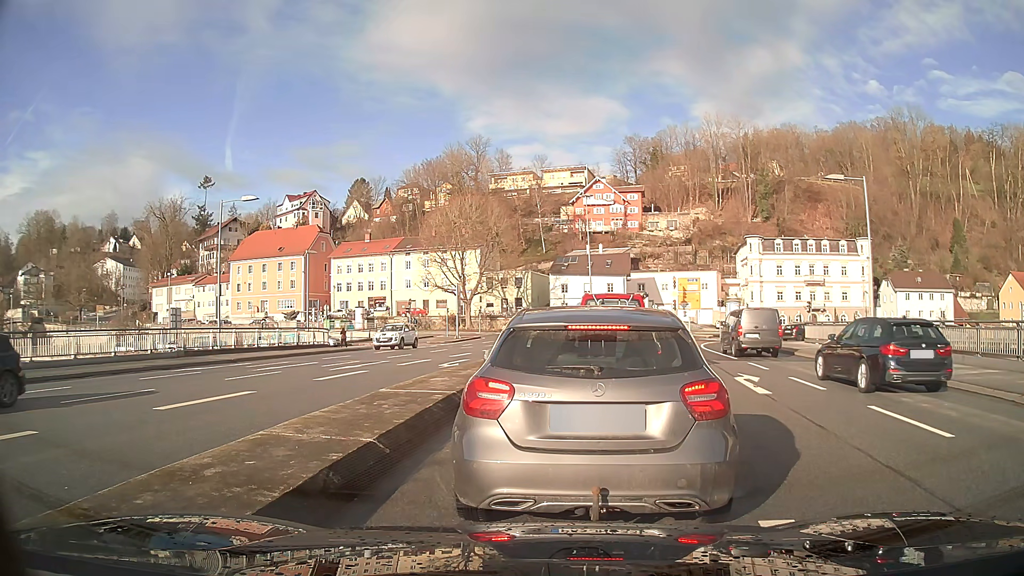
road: primary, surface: asphalt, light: Day
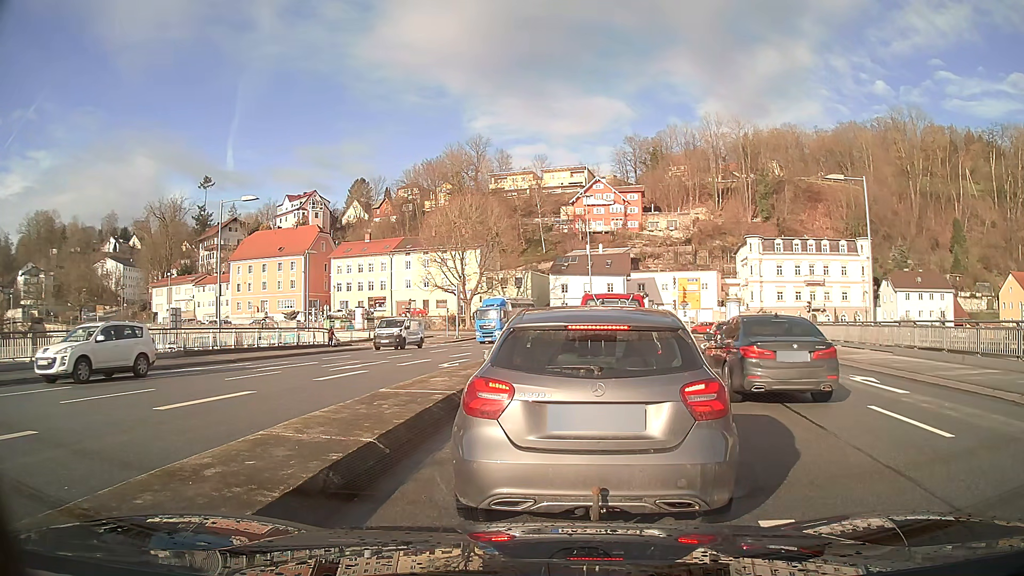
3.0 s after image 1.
(0.0, 0.0) m; 0°
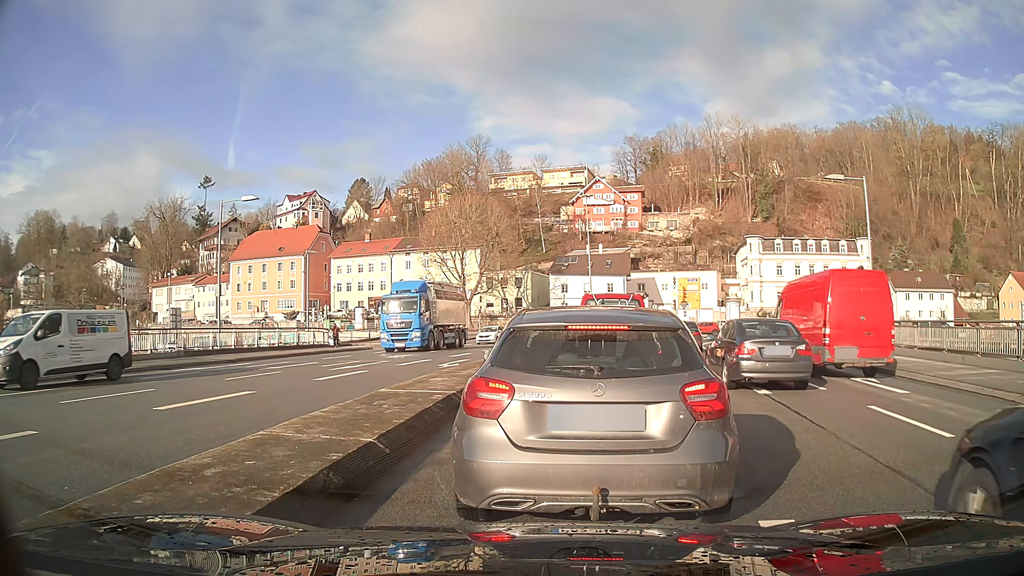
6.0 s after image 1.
(0.0, 0.0) m; 0°
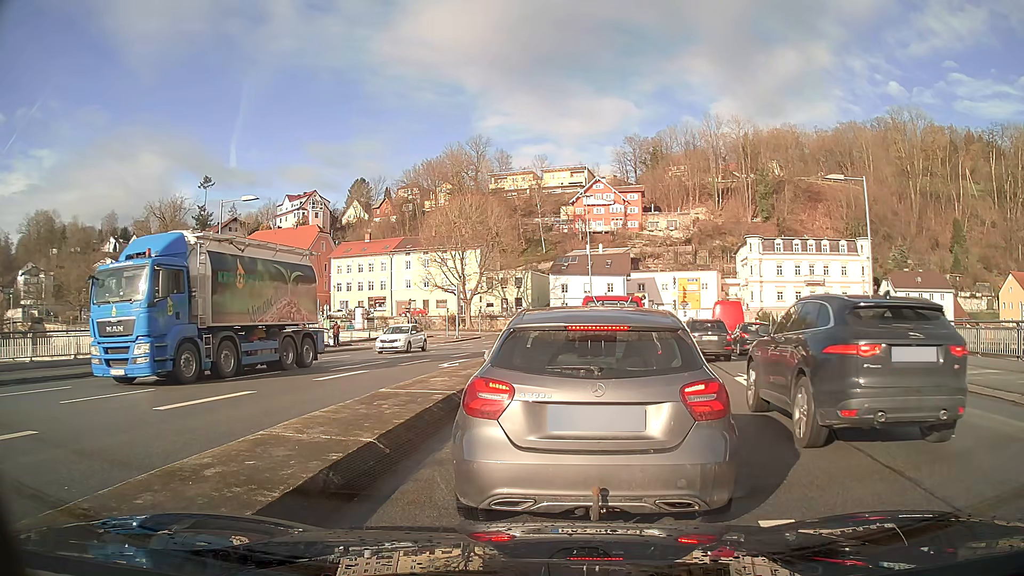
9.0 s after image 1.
(0.0, 0.0) m; 0°
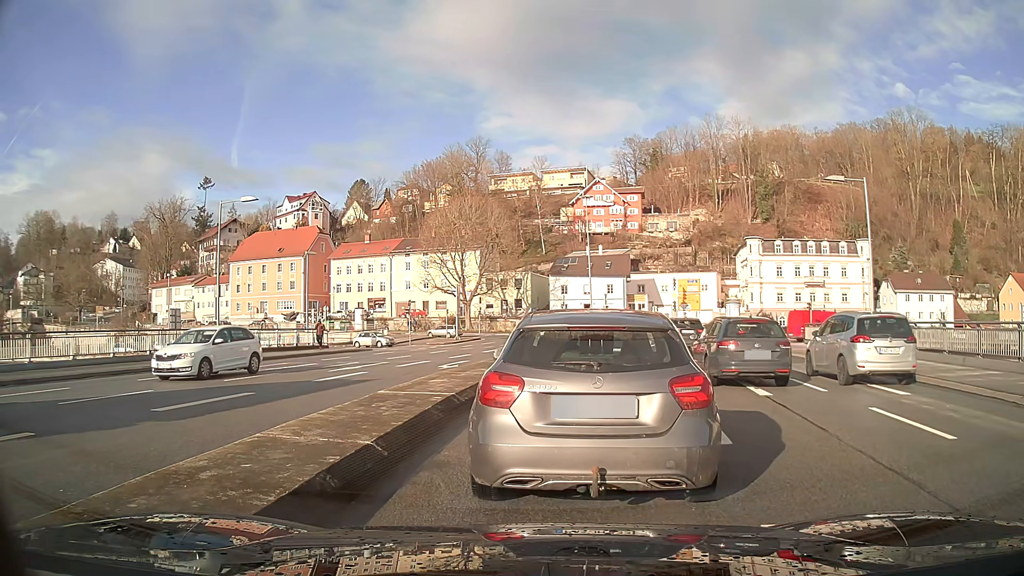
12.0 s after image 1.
(0.0, 0.0) m; 0°
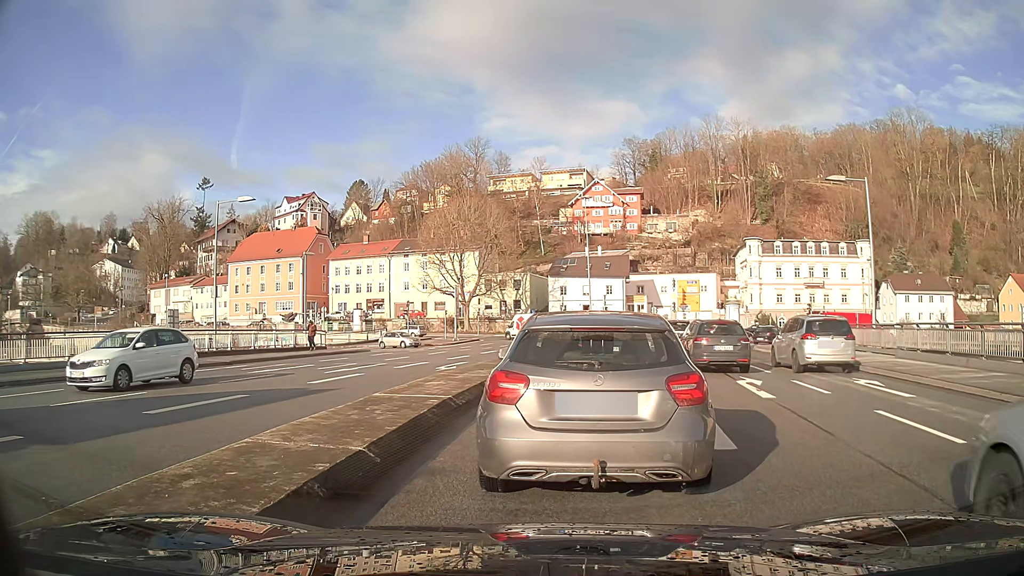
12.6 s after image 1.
(0.0, +0.2) m; 0°
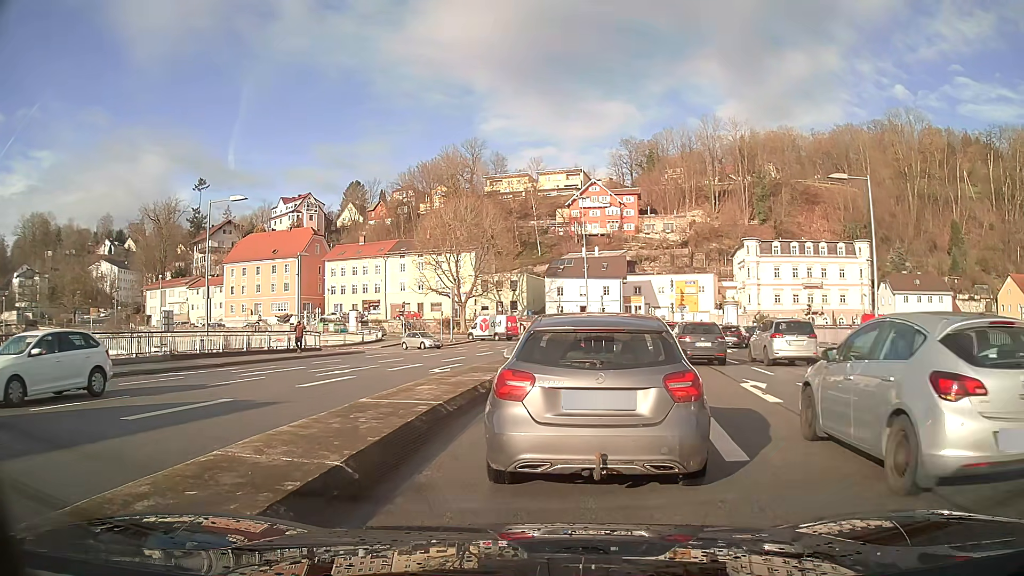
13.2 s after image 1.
(0.0, +0.6) m; 0°
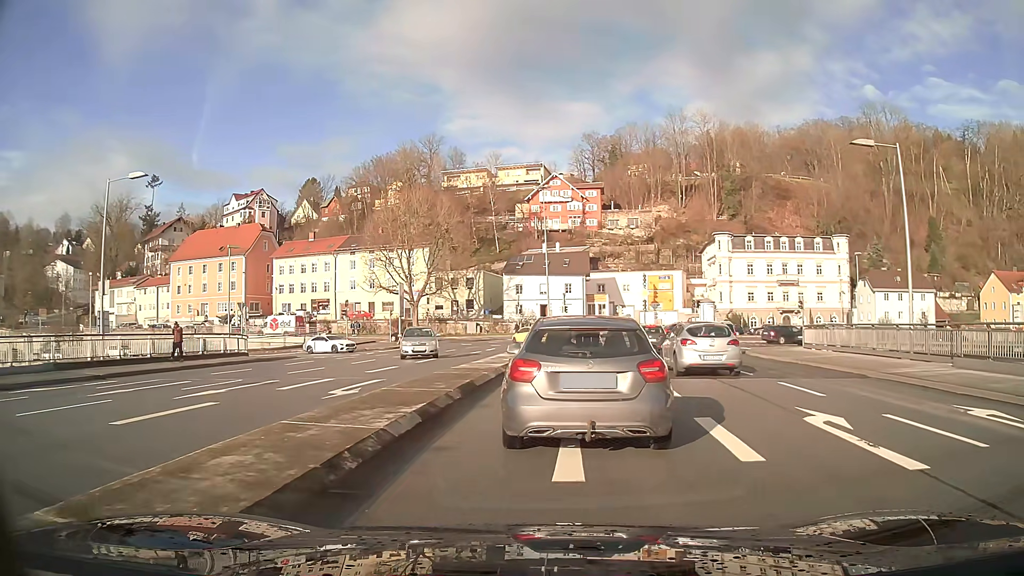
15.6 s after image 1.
(+0.3, +6.2) m; +5°
(0, +10) (+1, +20) (+2, +30) (+2, +40) (+2, +50) (-2, +59) (-9, +66) (-17, +72) (-27, +75) (-36, +78) m
